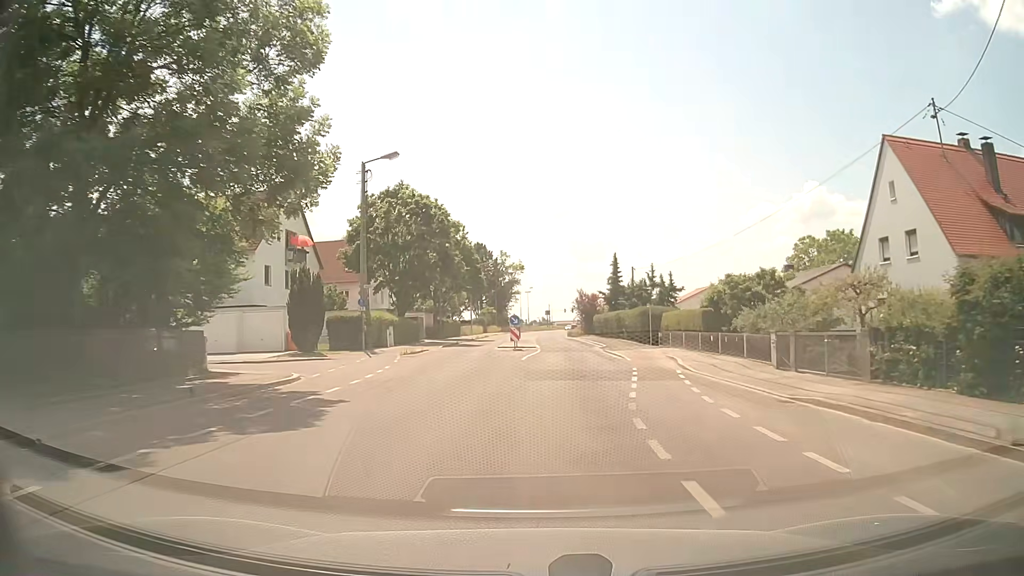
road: tertiary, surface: asphalt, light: Day
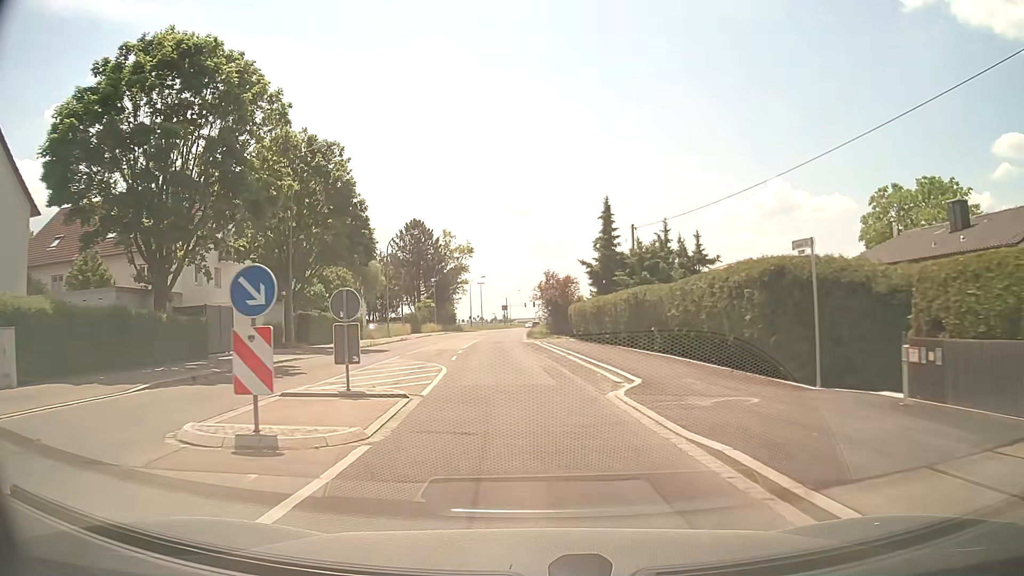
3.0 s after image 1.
(+1.6, +30.1) m; +3°
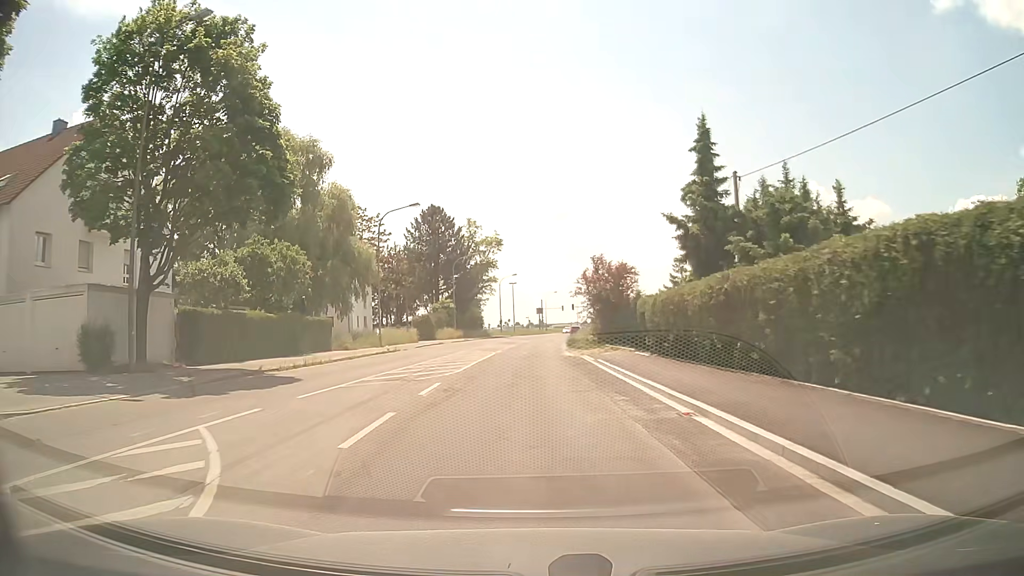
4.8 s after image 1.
(-0.4, +17.7) m; -3°
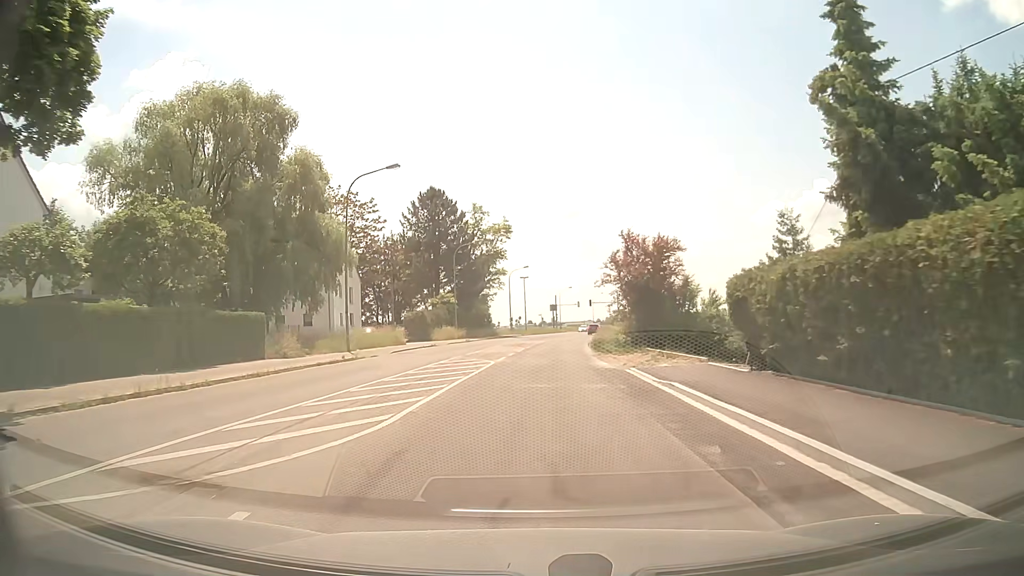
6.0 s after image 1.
(-0.1, +12.0) m; -1°
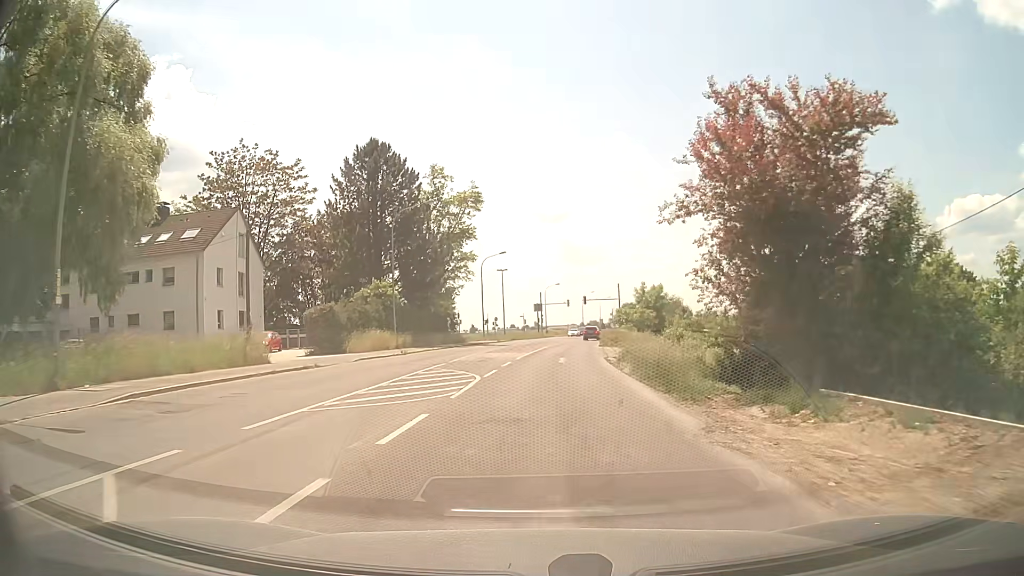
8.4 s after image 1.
(+0.2, +24.3) m; +2°
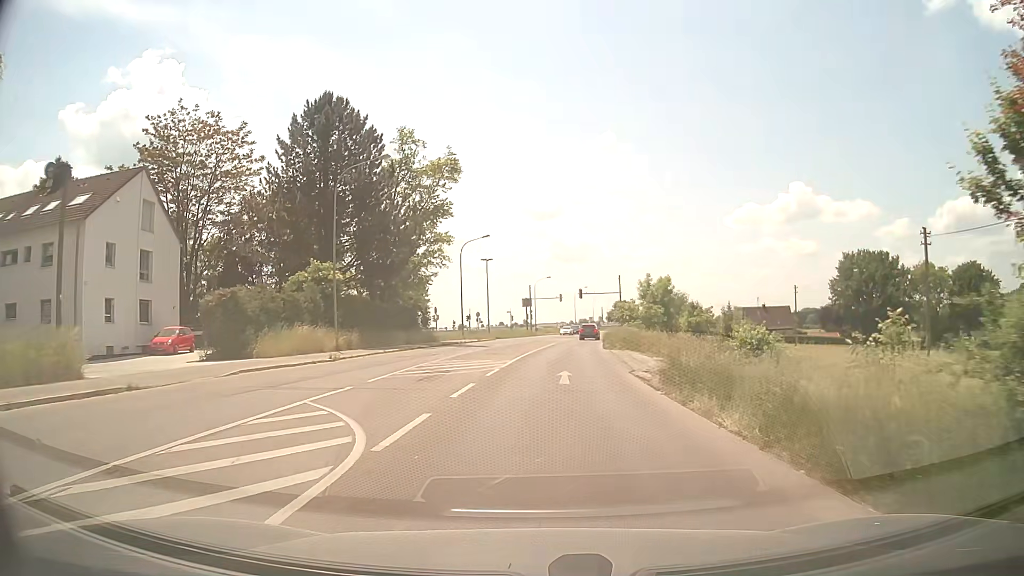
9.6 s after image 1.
(0.0, +12.2) m; 0°
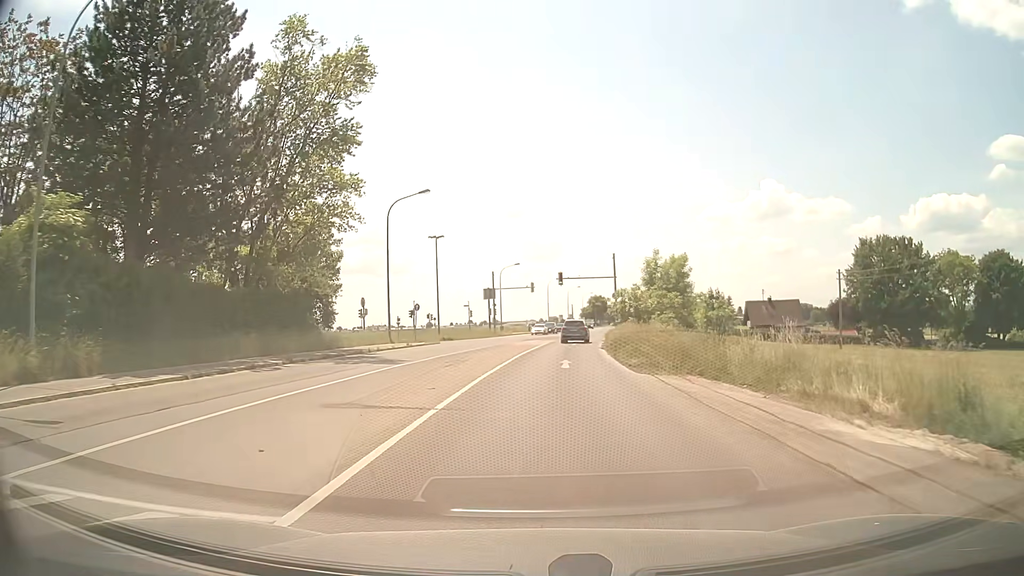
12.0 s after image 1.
(+0.7, +22.1) m; +3°
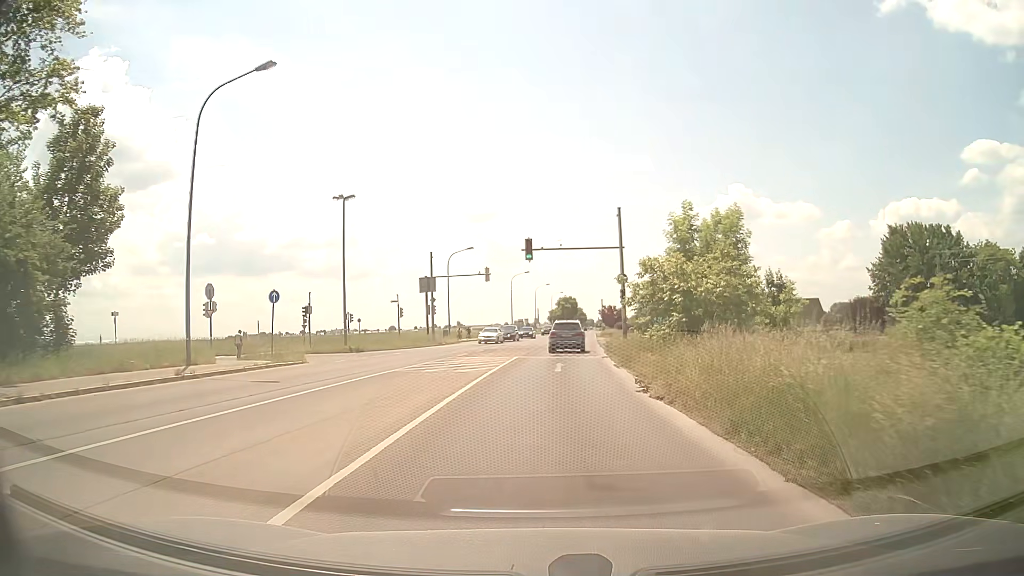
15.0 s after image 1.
(+0.7, +24.7) m; +3°
(0, +10) (0, +20) (+1, +30) (+2, +40) (+2, +50) (+3, +60) (+4, +70) (+5, +80) (+5, +90) (+6, +100) m
